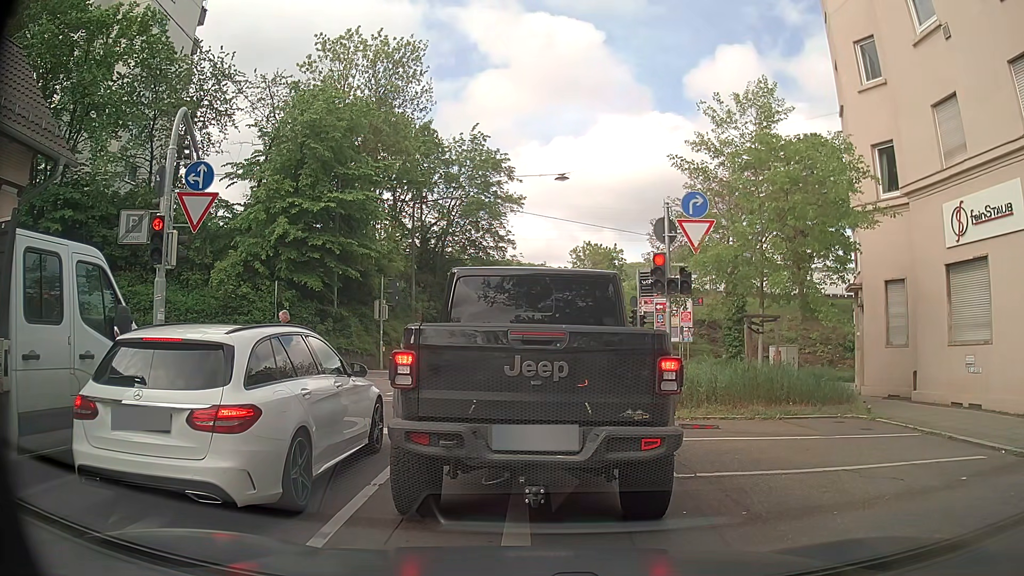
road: residential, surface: asphalt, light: Day
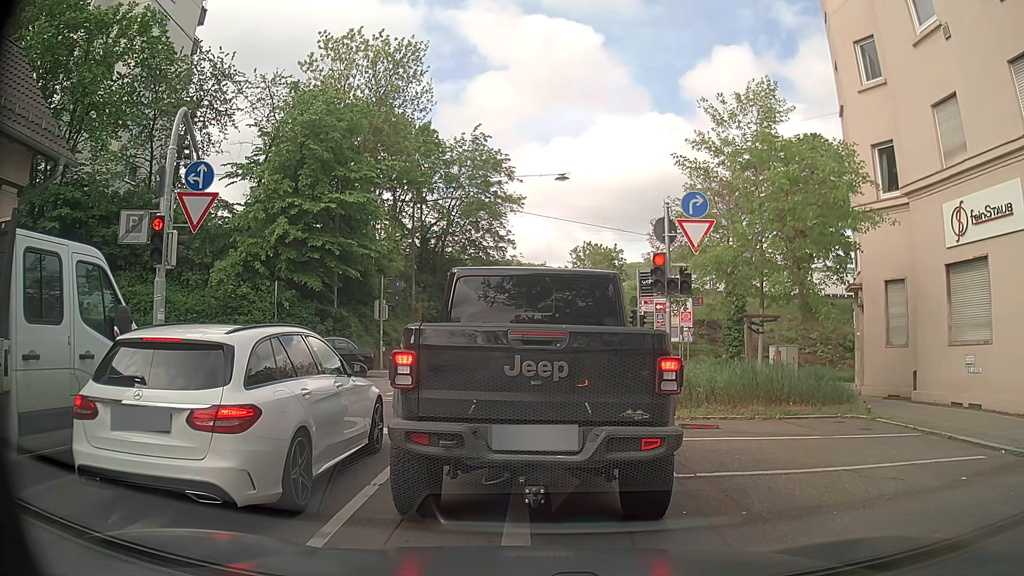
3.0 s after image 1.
(0.0, 0.0) m; 0°
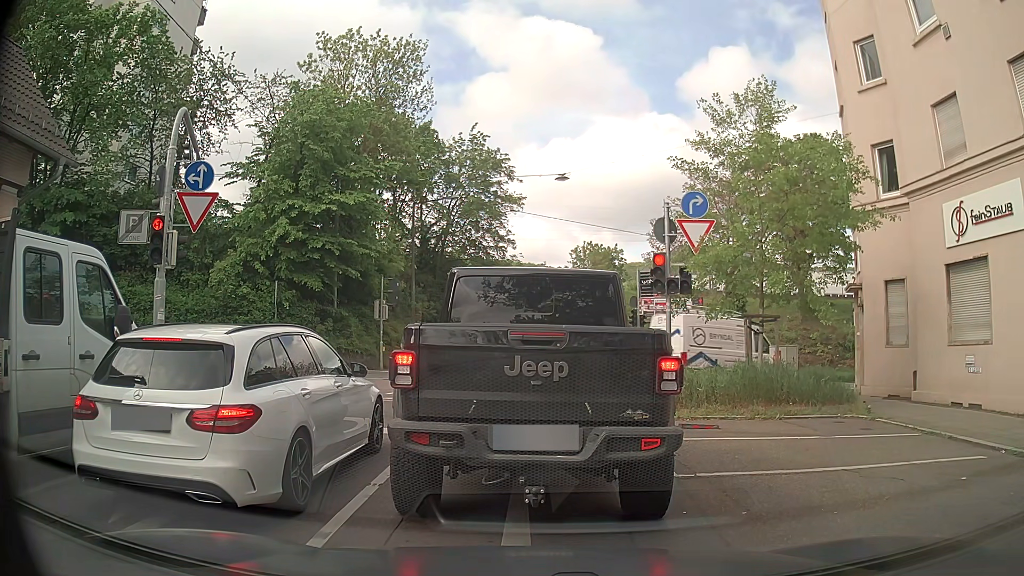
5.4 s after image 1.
(0.0, 0.0) m; 0°
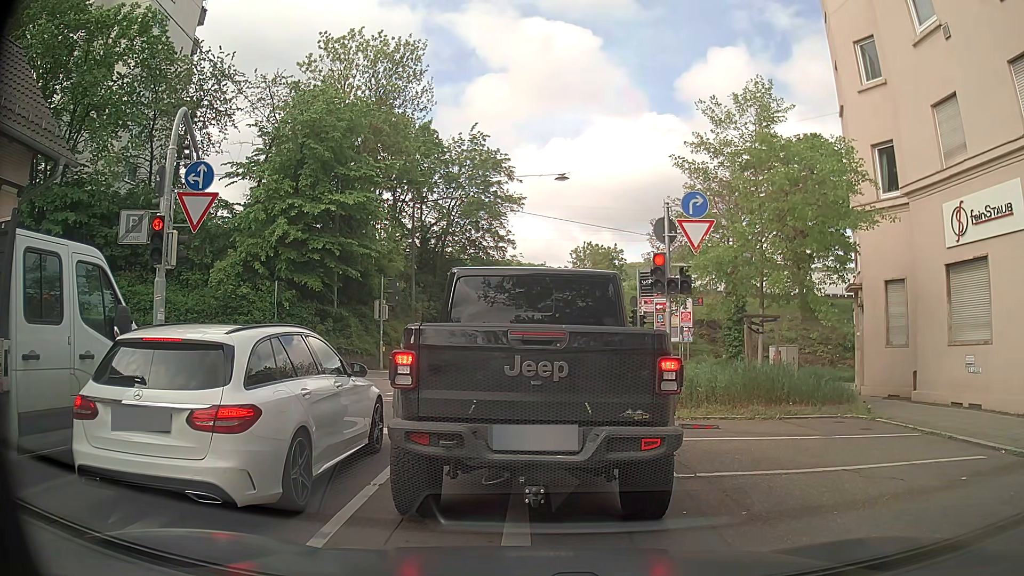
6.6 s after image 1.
(0.0, 0.0) m; 0°
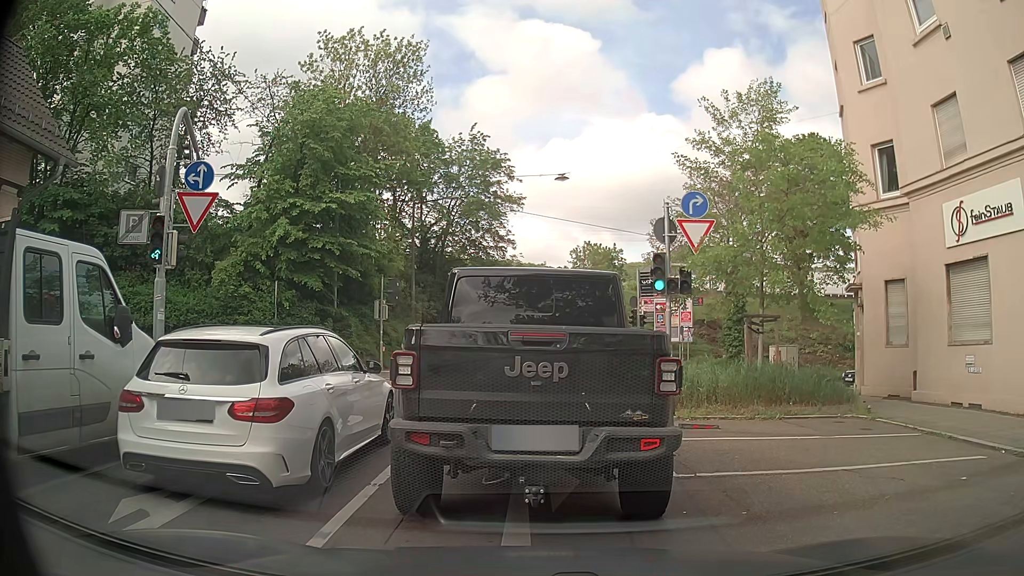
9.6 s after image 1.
(0.0, 0.0) m; 0°
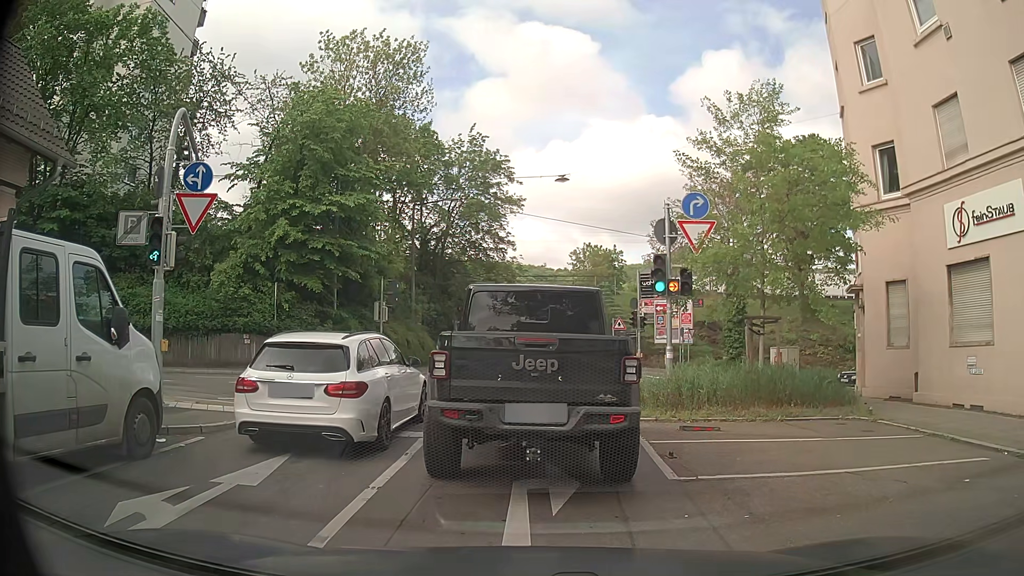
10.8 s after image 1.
(0.0, 0.0) m; 0°
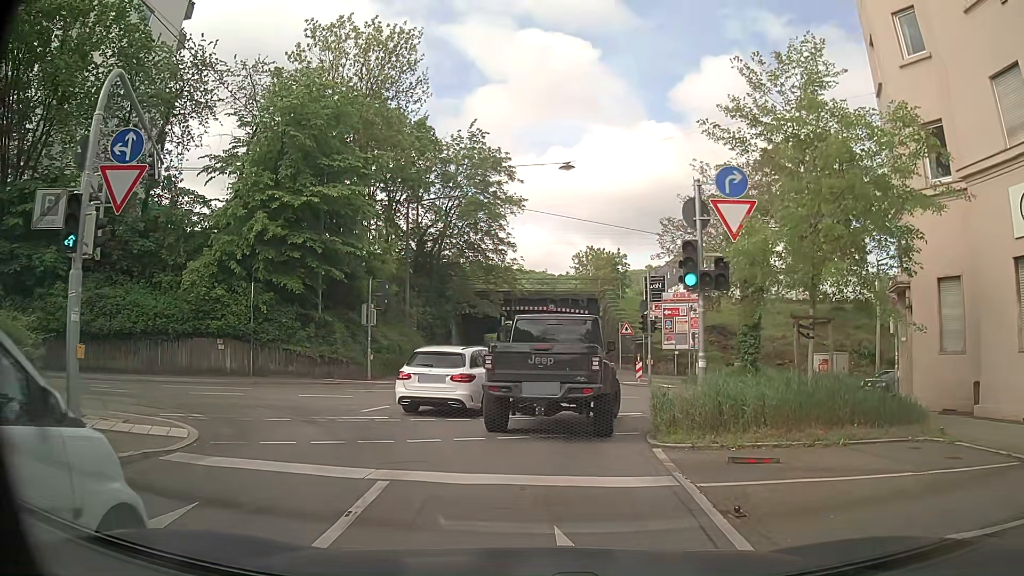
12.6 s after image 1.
(0.0, +3.0) m; 0°
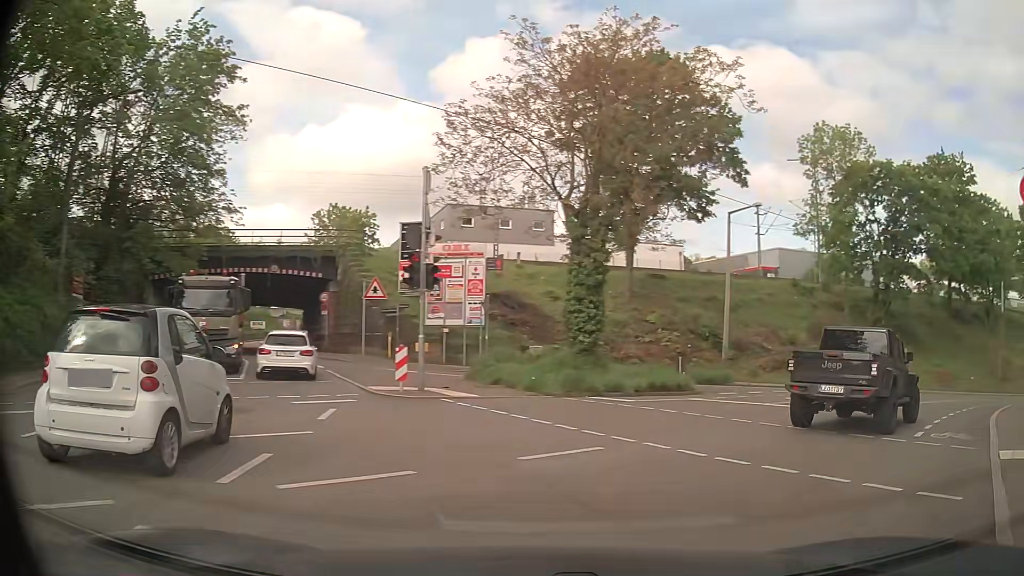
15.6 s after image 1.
(+1.0, +15.8) m; +22°
(+3, +9) (+9, +17) (+17, +24) (+24, +31) (+32, +36) (+41, +41) (+50, +45) (+60, +48) (+69, +51) (+79, +54) m
